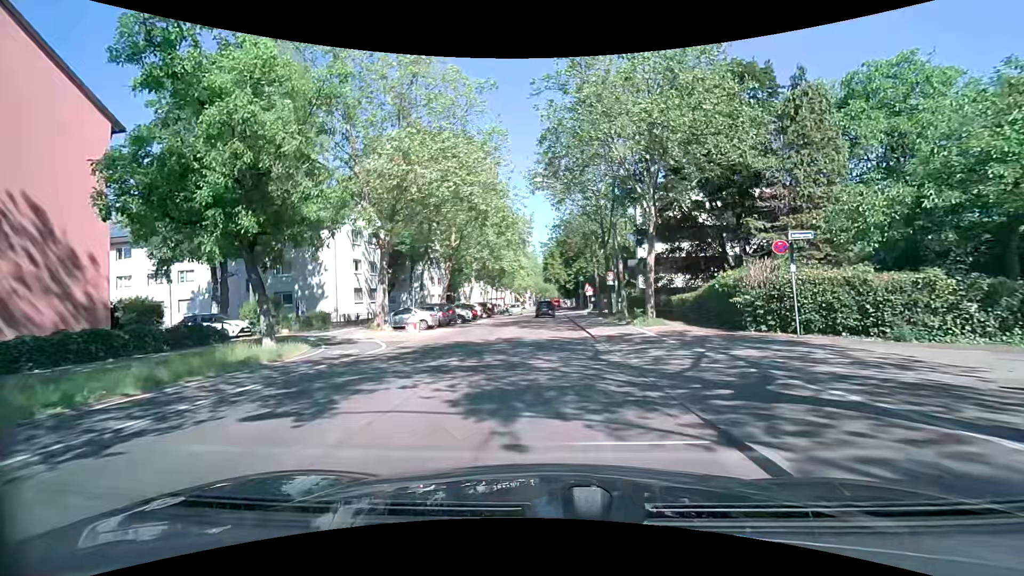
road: secondary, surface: asphalt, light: Day
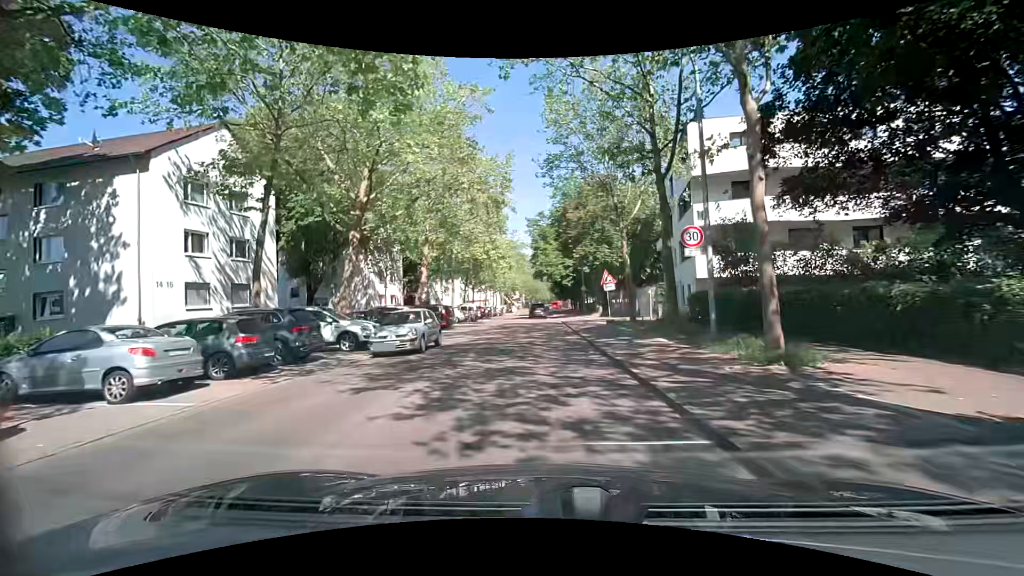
(-0.2, +20.9) m; +1°
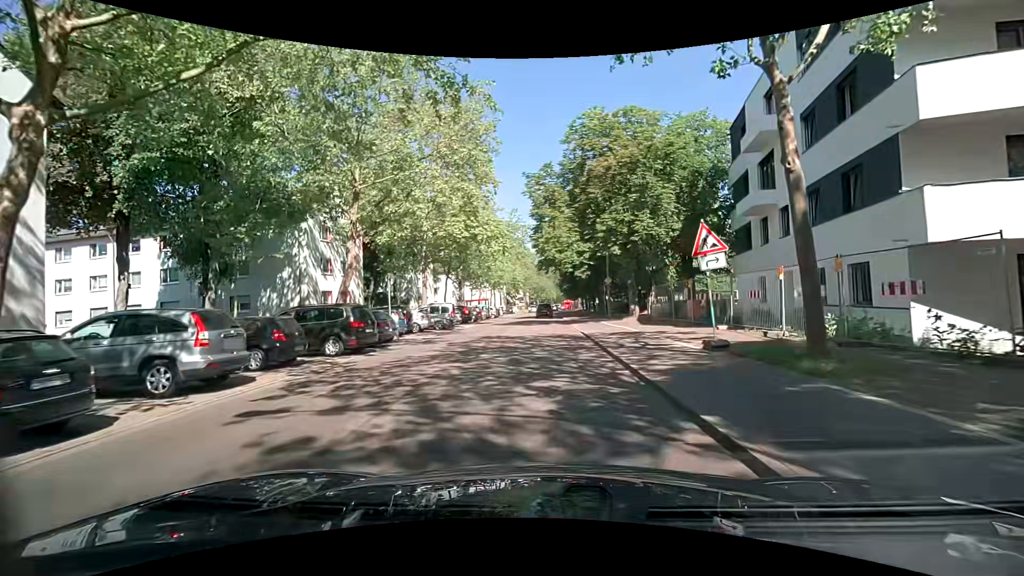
(-0.5, +16.3) m; -3°
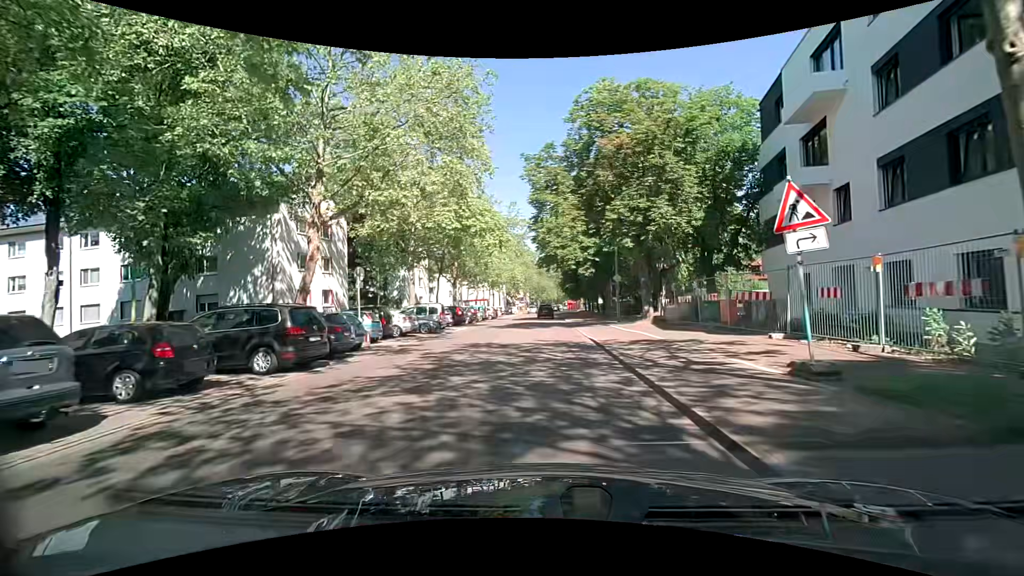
(+0.1, +4.1) m; +2°
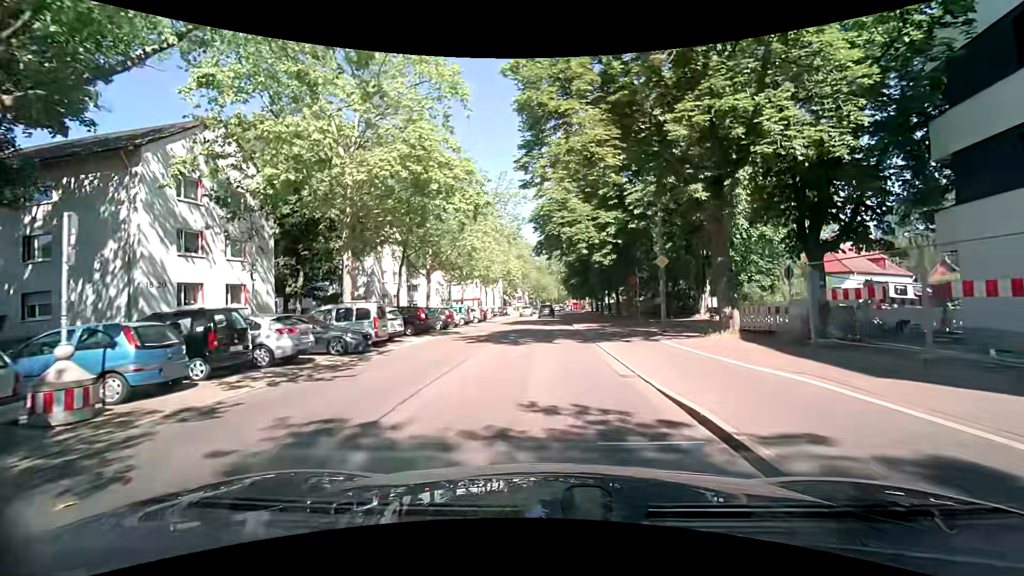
(-0.1, +12.4) m; 0°
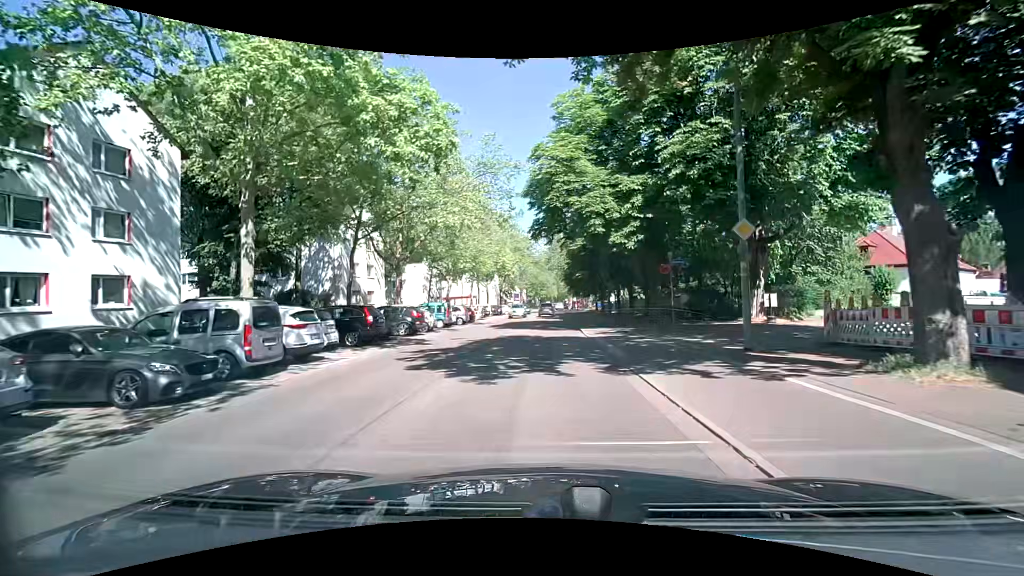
(0.0, +8.4) m; 0°
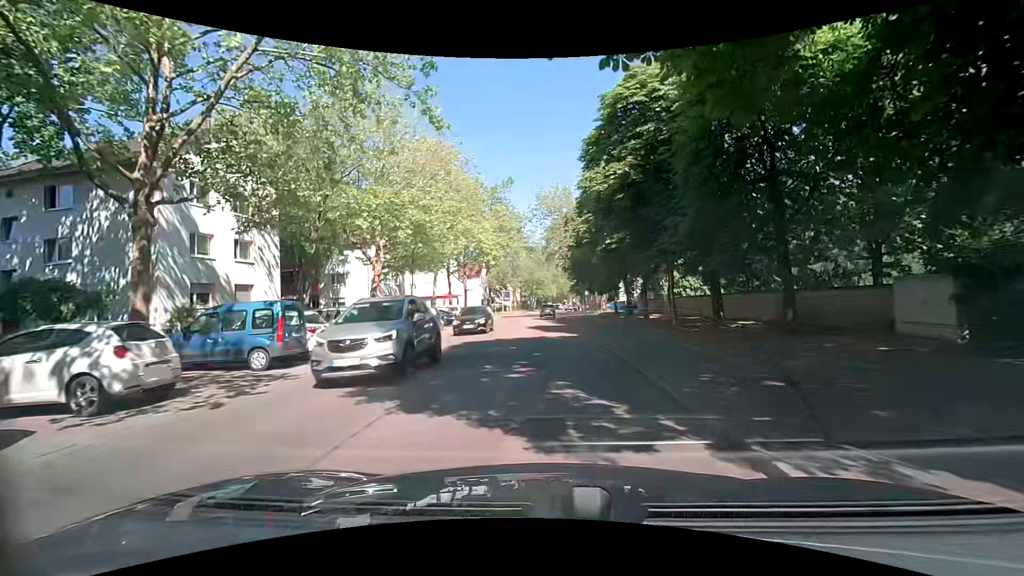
(-0.2, +21.7) m; 0°
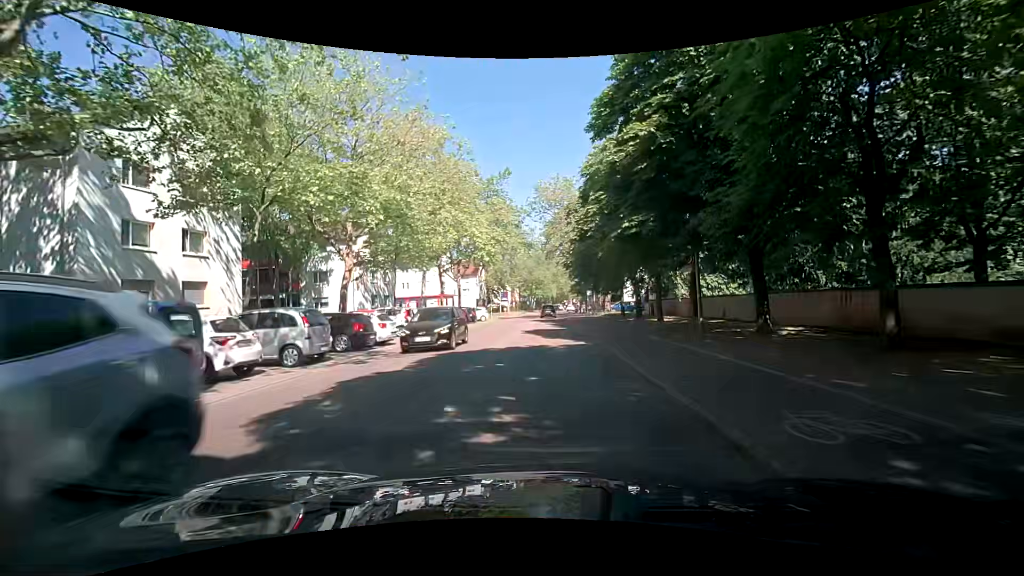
(0.0, +4.3) m; 0°
(0, +10) (0, +20) (0, +30) (-1, +40) (-1, +50) (-1, +60) (-1, +70) (0, +80) (0, +90) (0, +100) m
